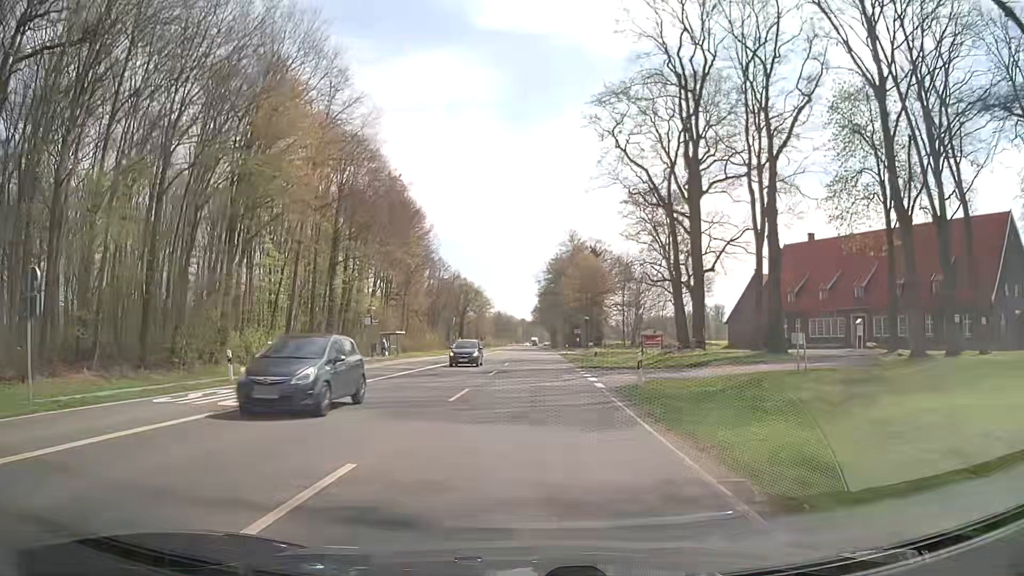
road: secondary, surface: asphalt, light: Day
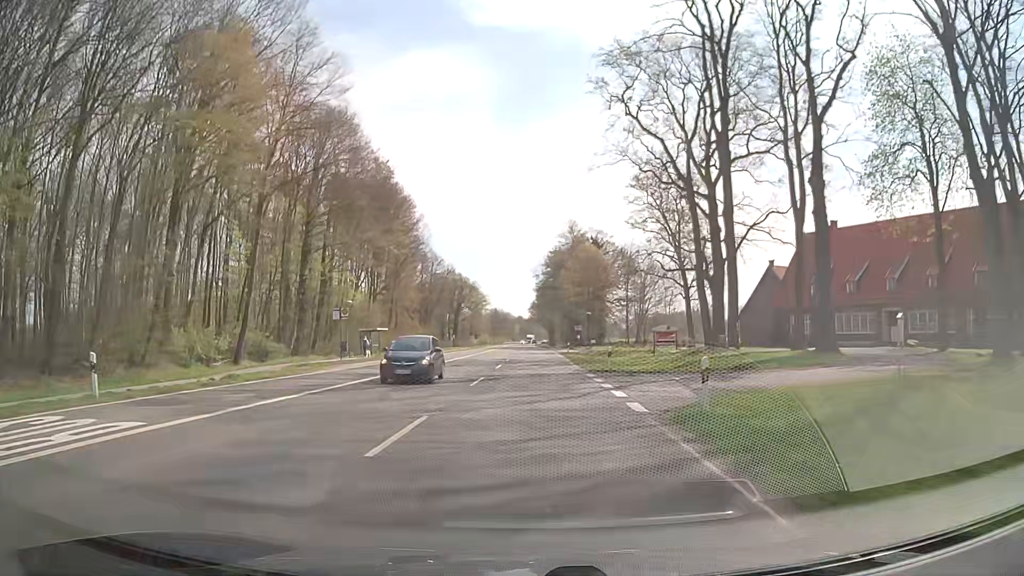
(0.0, +7.7) m; 0°
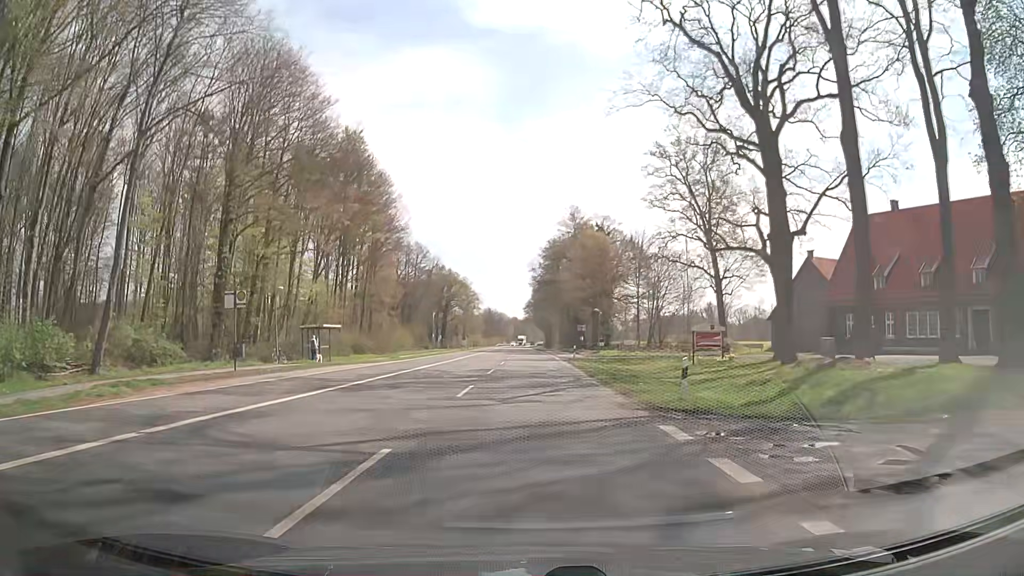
(+0.1, +15.3) m; 0°
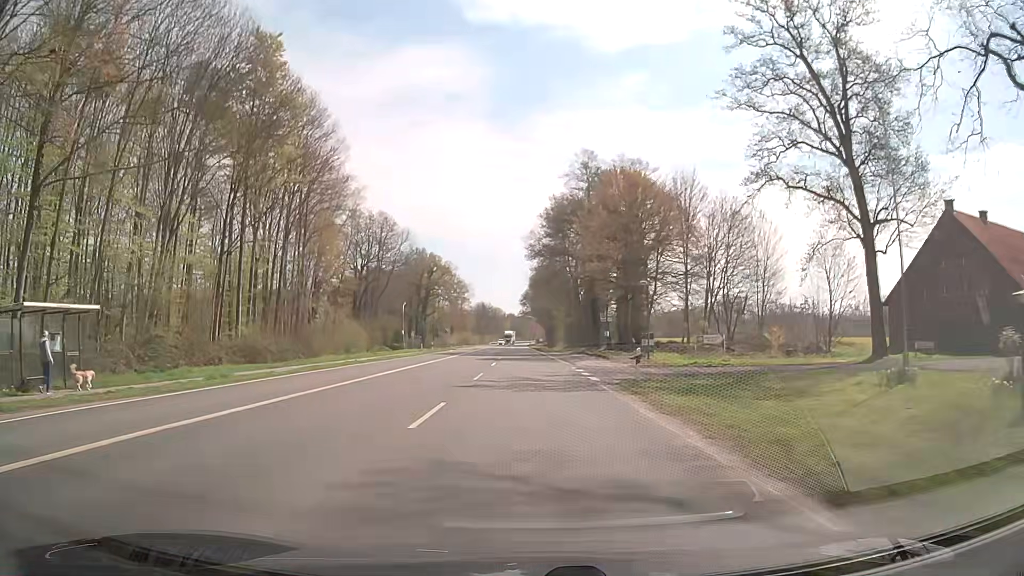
(+0.1, +30.6) m; +1°
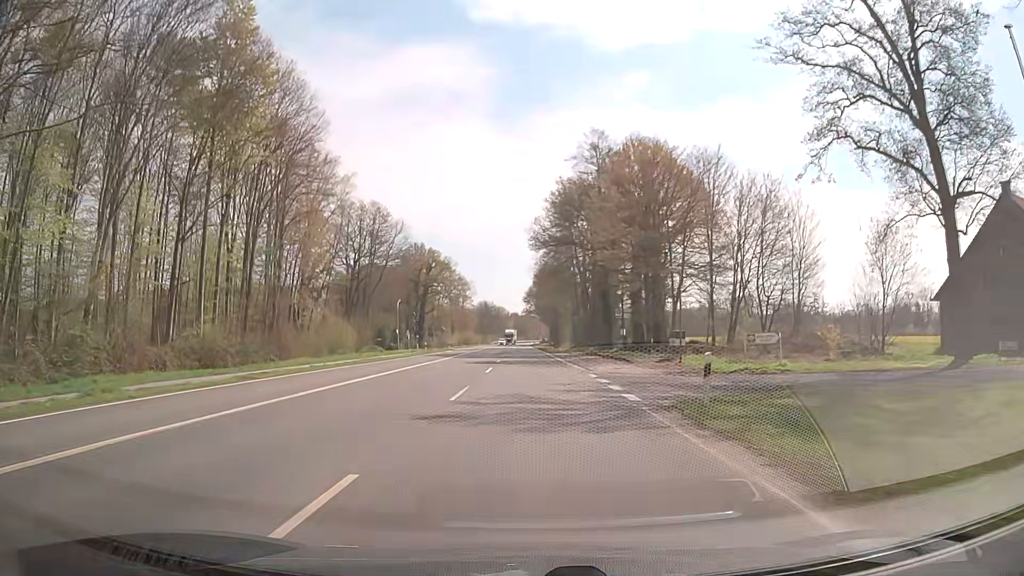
(-0.1, +7.7) m; 0°
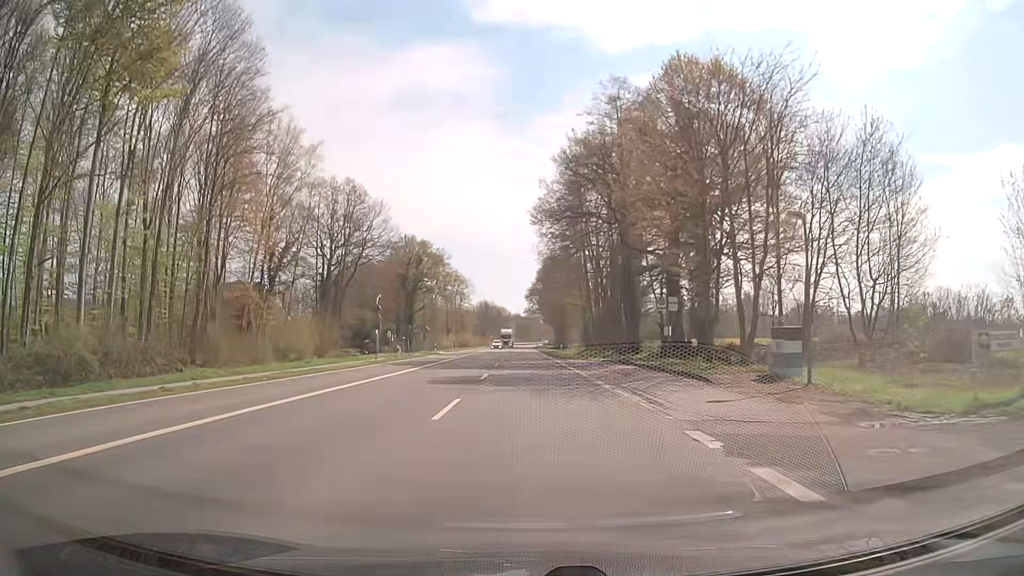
(-0.2, +15.3) m; -1°
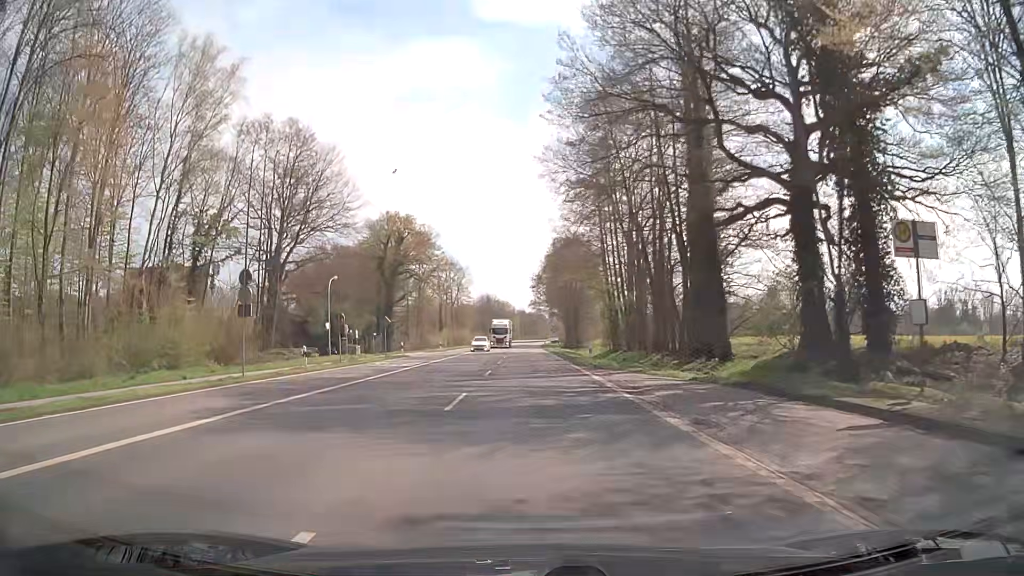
(0.0, +22.9) m; 0°
